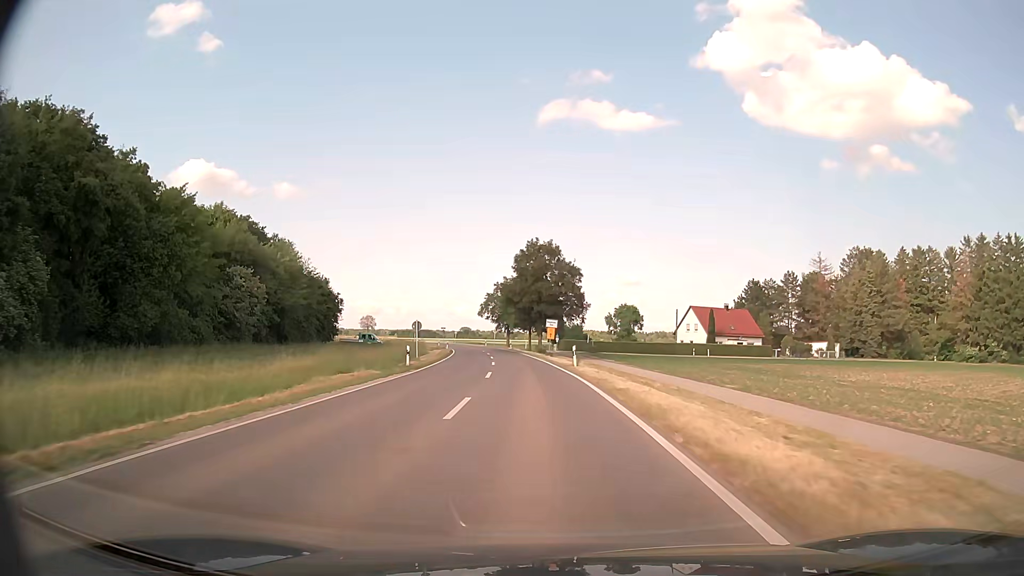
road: primary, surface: asphalt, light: Day
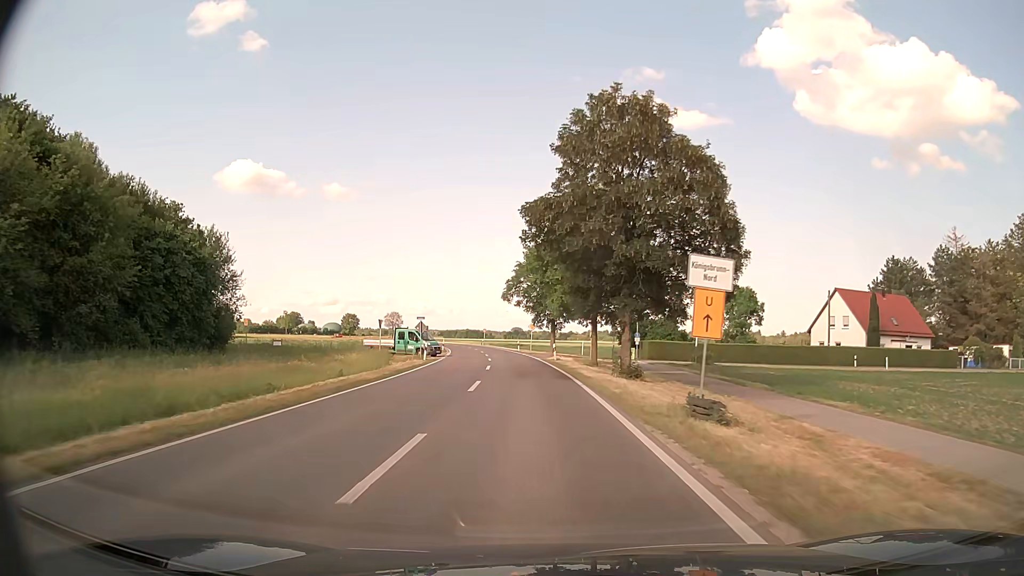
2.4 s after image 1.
(-1.5, +41.8) m; -4°
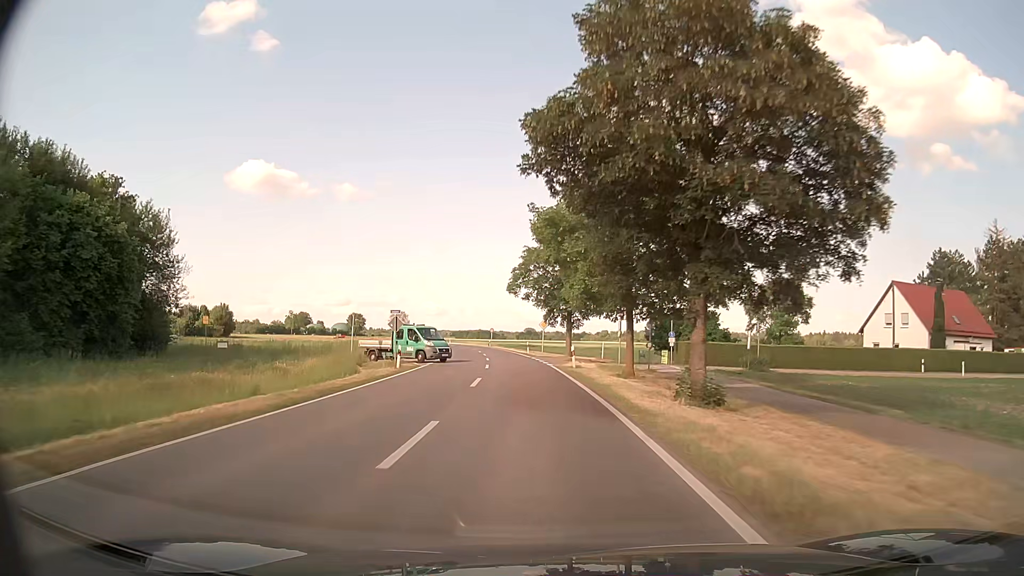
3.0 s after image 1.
(-0.1, +10.5) m; -1°
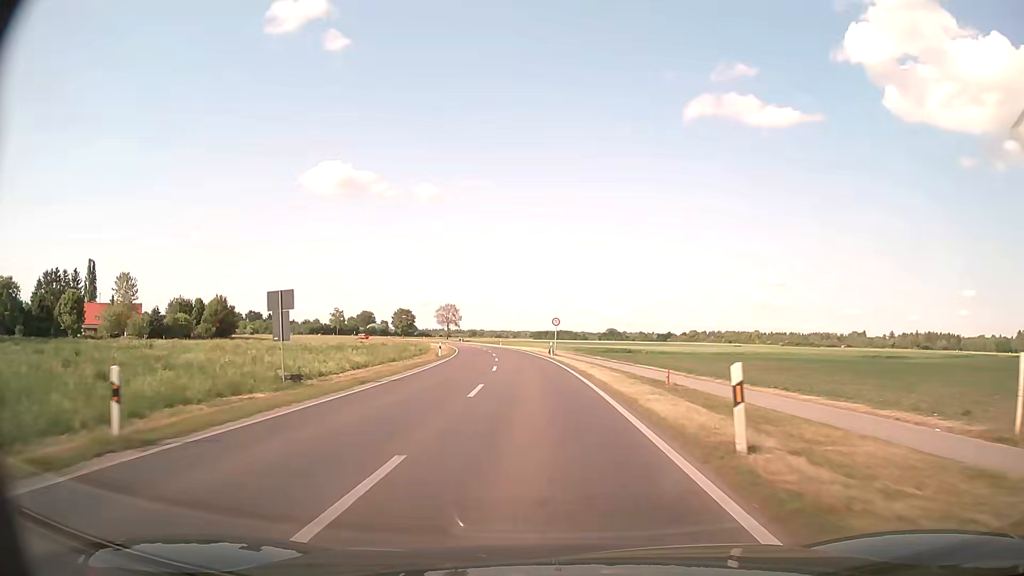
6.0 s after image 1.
(-2.7, +51.4) m; -7°
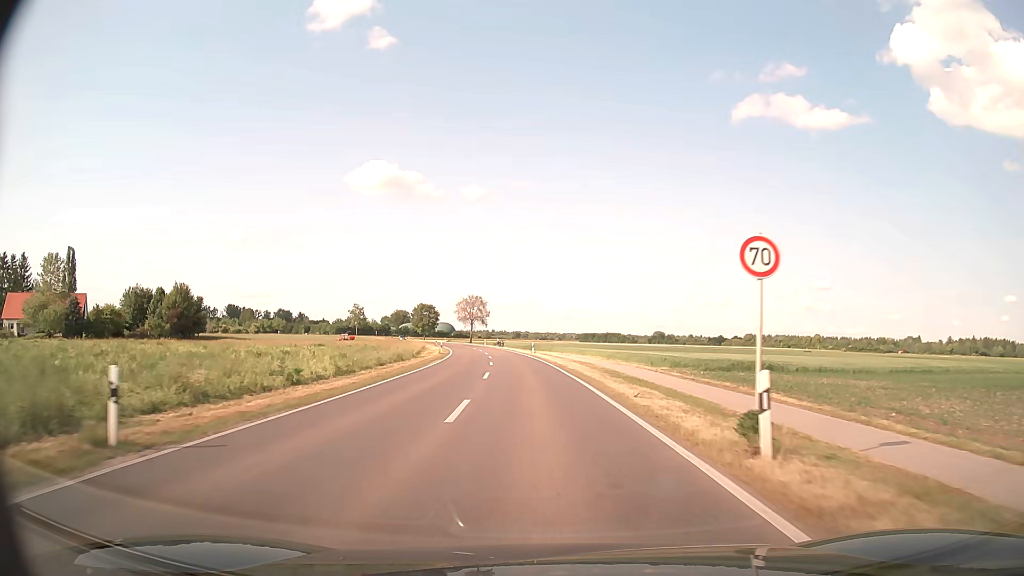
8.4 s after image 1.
(-1.4, +40.5) m; -4°
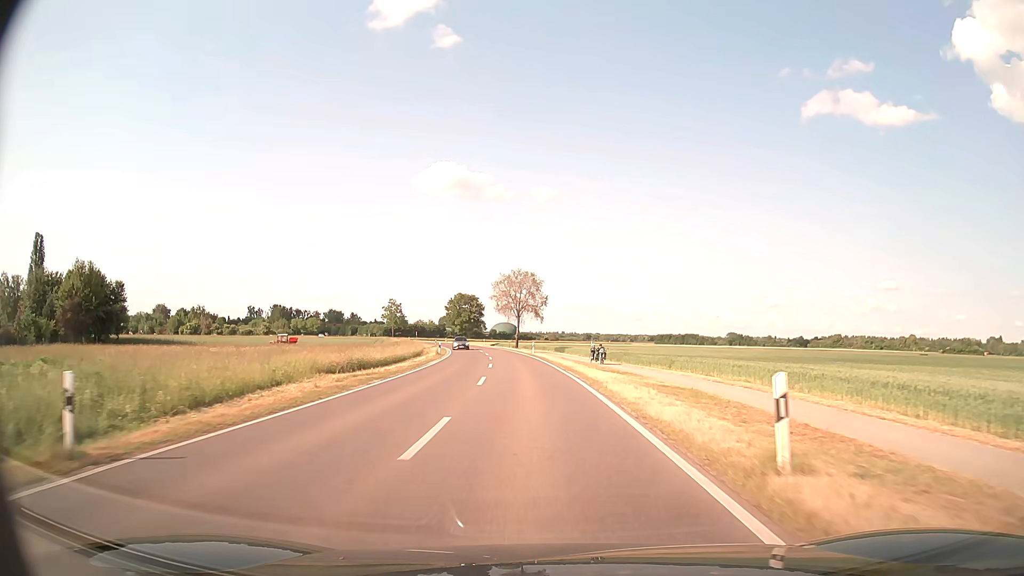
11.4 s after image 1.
(-2.5, +51.5) m; -6°
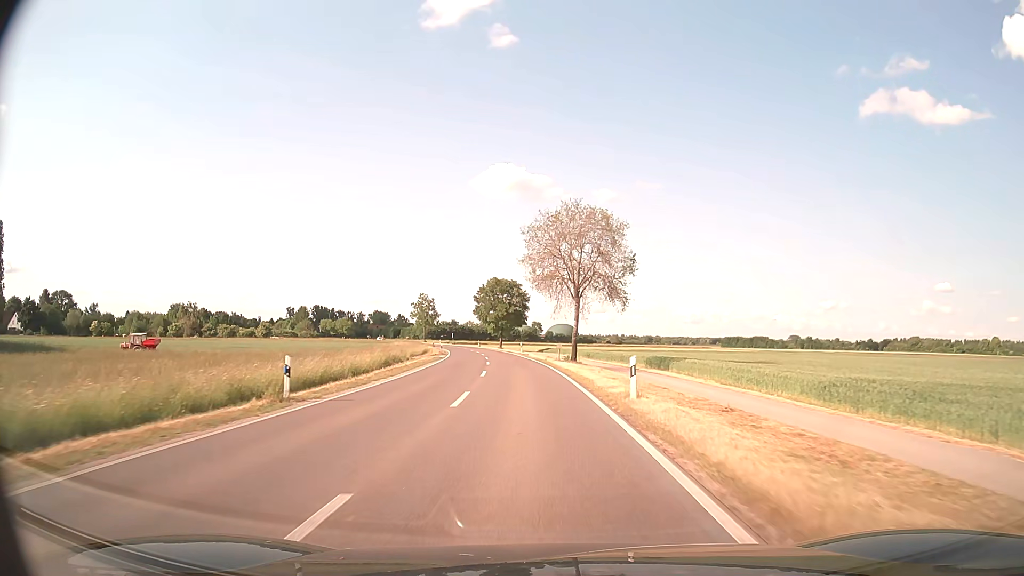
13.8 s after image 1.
(-1.6, +42.0) m; -5°
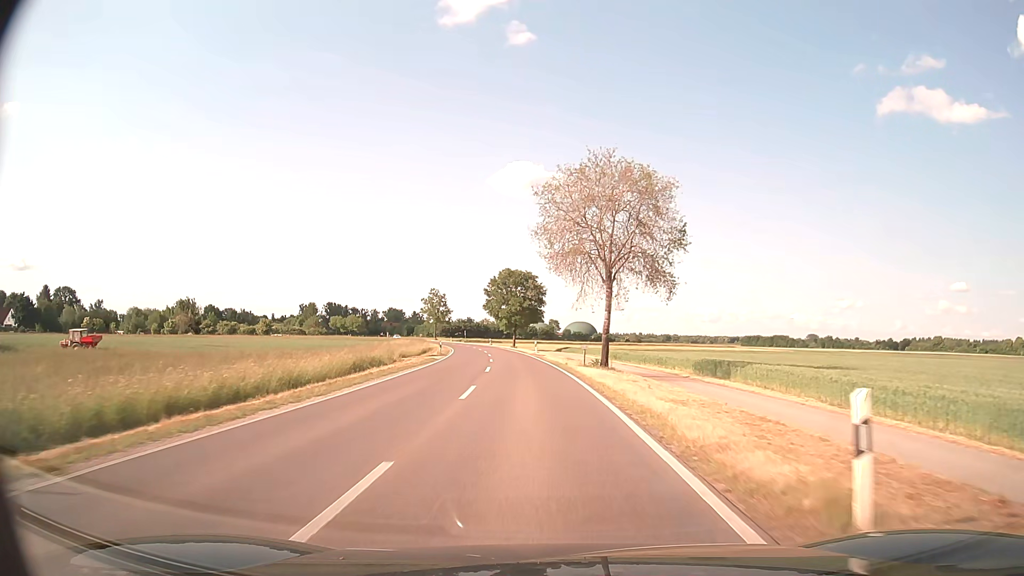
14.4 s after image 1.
(-0.2, +10.6) m; -2°
(0, +10) (0, +20) (-1, +30) (-2, +40) (-2, +50) (-4, +60) (-5, +70) (-6, +80) (-8, +90) (-10, +99) m
